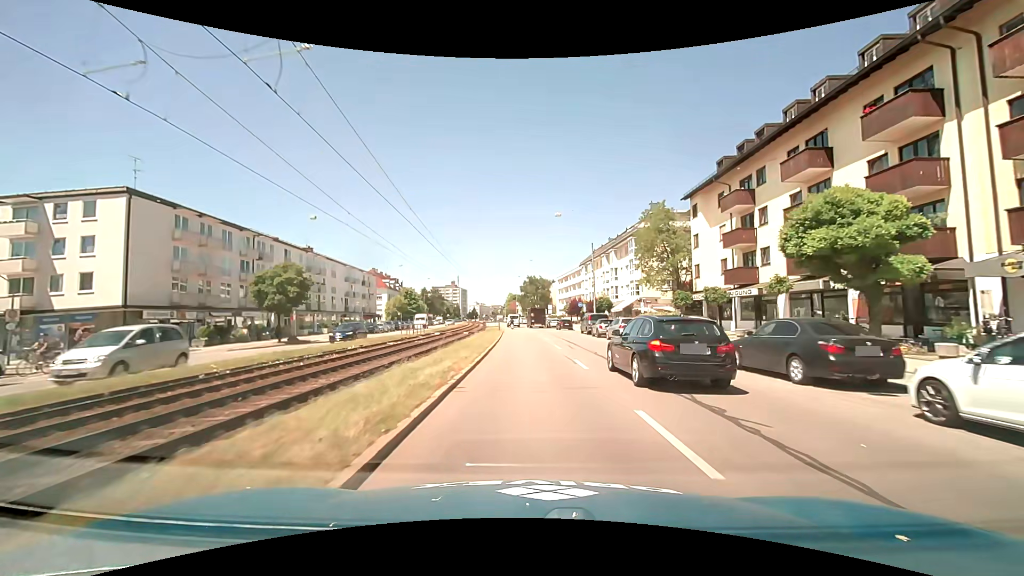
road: primary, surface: asphalt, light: Day
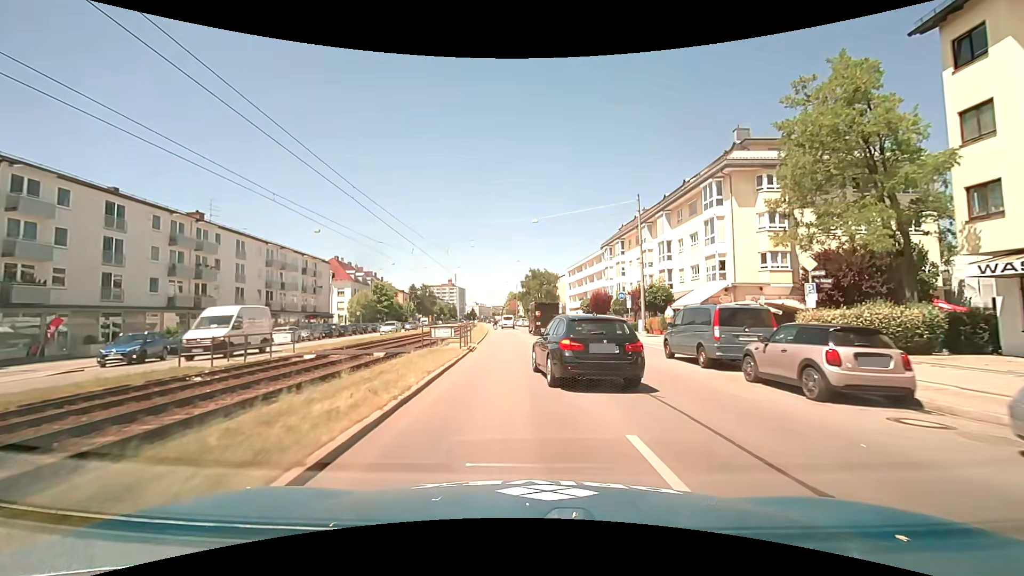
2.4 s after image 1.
(0.0, +28.5) m; 0°
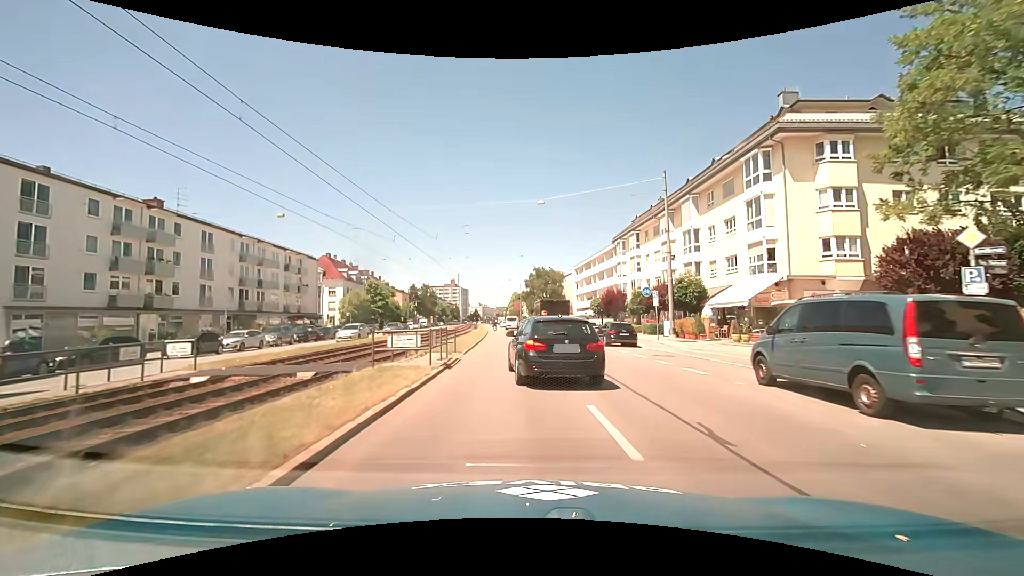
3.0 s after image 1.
(0.0, +7.0) m; 0°
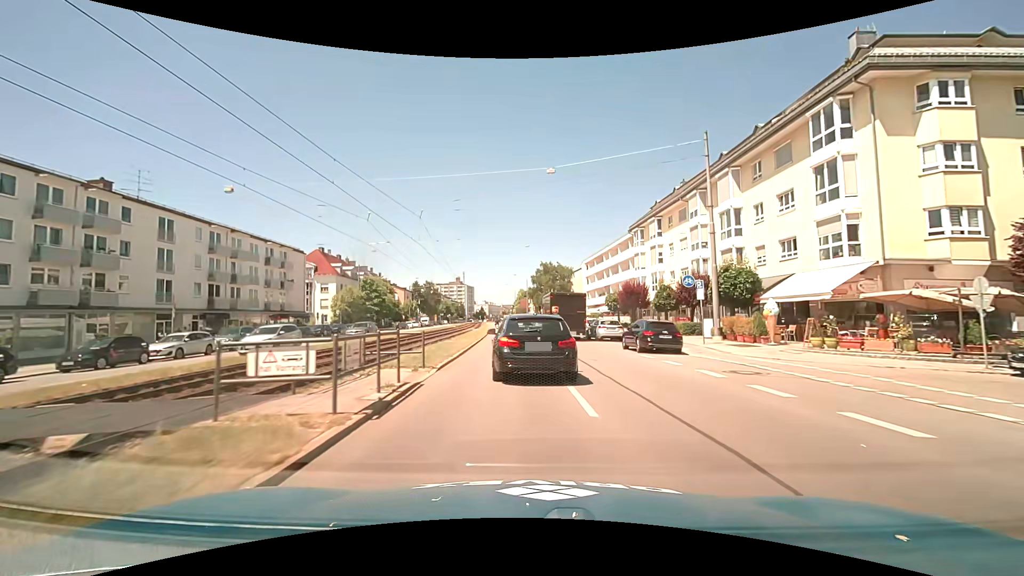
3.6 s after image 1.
(0.0, +7.0) m; -1°
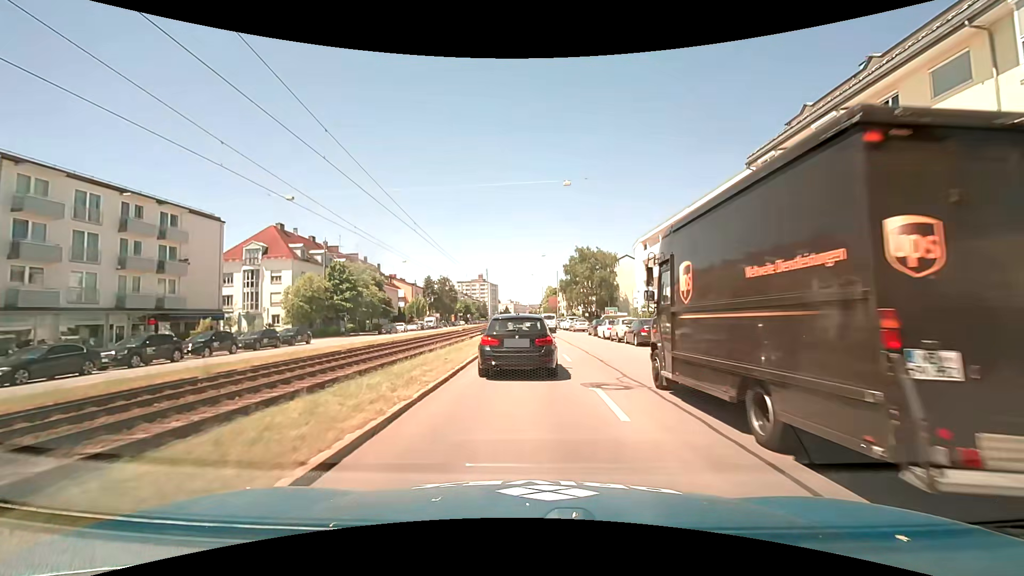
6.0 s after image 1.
(-1.0, +27.2) m; -3°
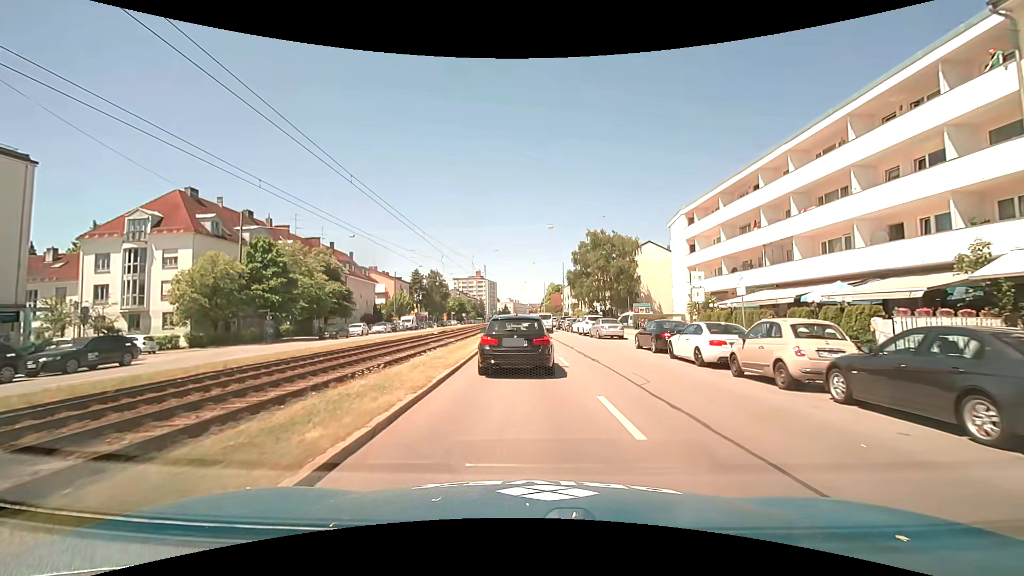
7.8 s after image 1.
(-0.1, +19.0) m; 0°
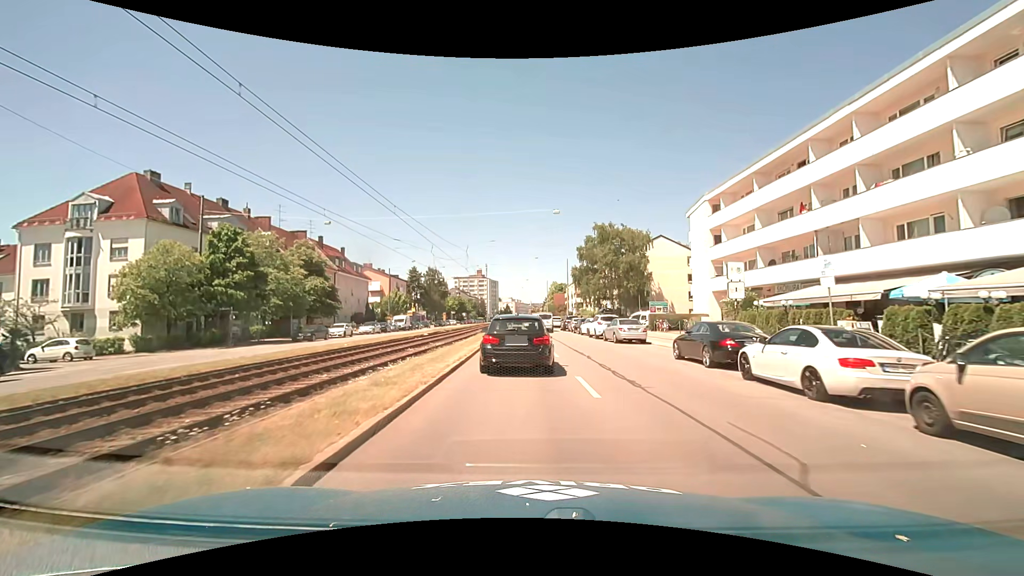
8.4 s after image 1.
(0.0, +6.0) m; 0°
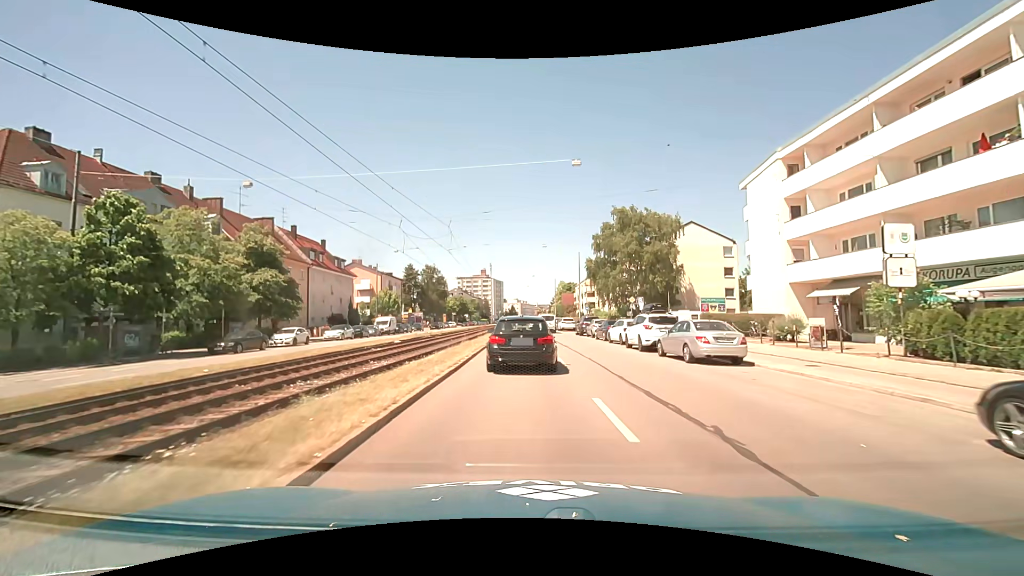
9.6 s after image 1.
(0.0, +12.1) m; 0°
(0, +10) (0, +20) (0, +30) (-1, +40) (-1, +50) (-1, +60) (-1, +70) (-1, +80) (-1, +90) (-1, +100) m
